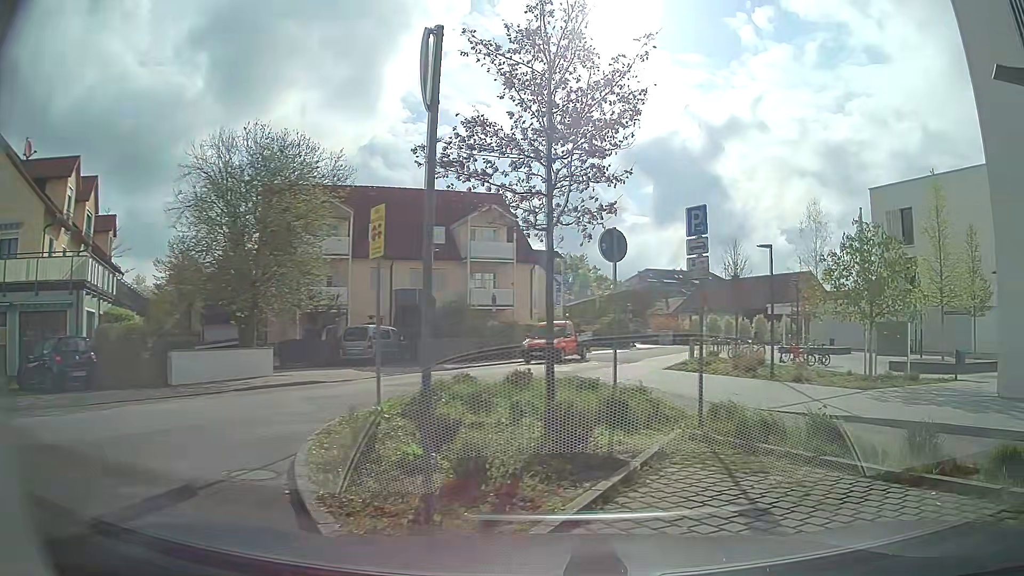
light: Day
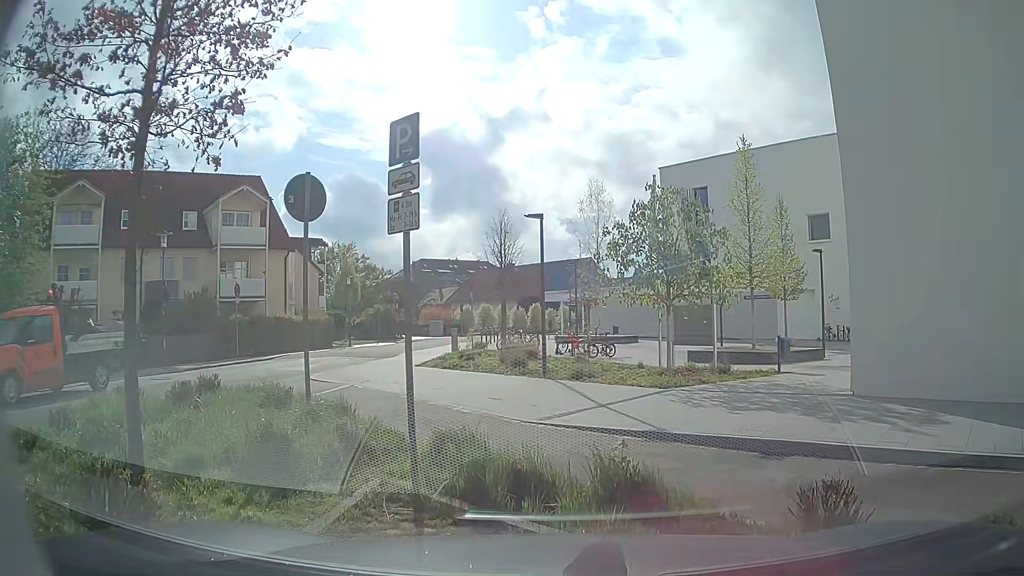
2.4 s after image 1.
(+0.6, +3.5) m; +16°
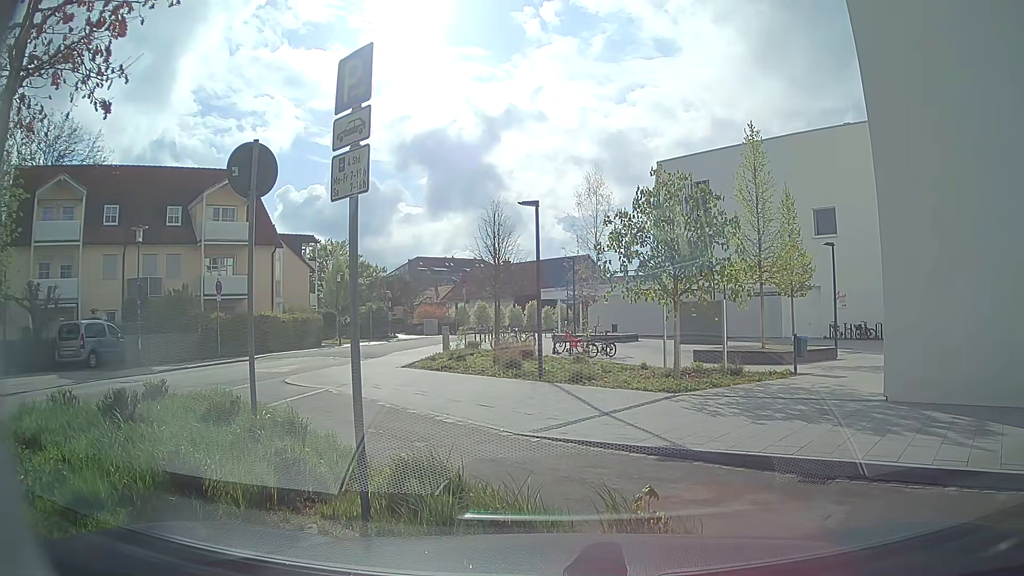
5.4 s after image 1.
(0.0, +1.4) m; 0°
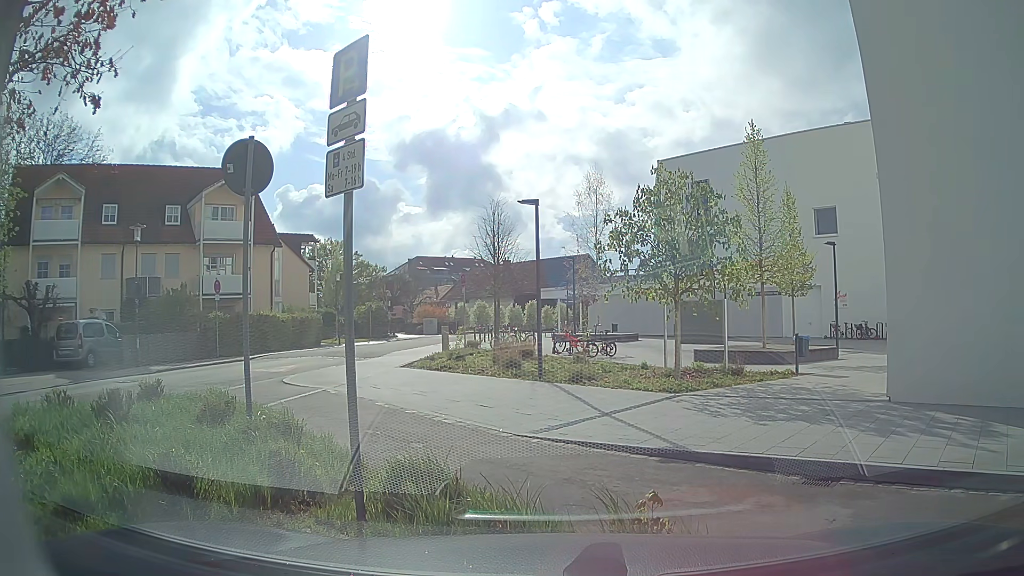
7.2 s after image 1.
(0.0, +0.2) m; 0°
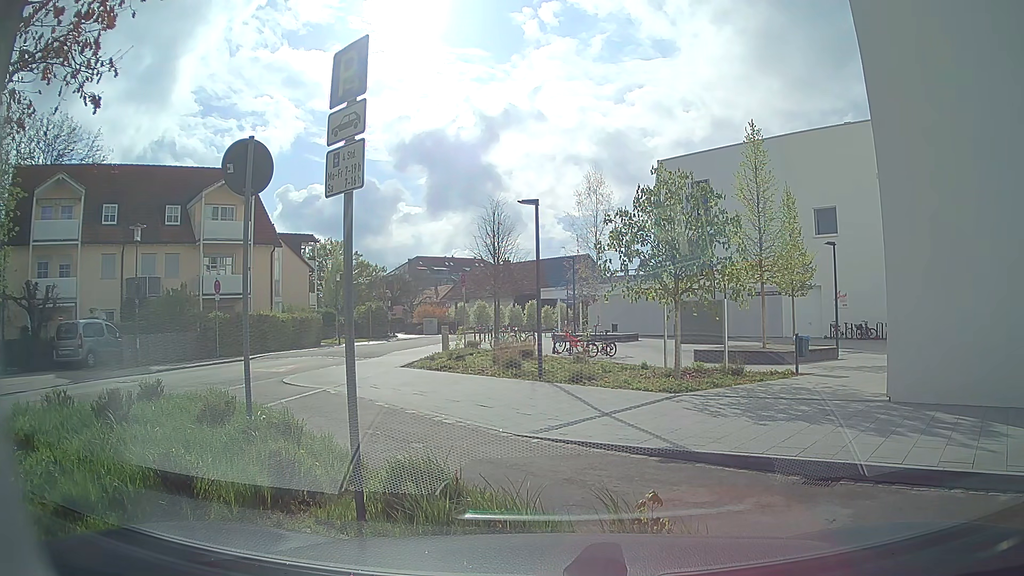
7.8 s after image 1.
(0.0, 0.0) m; 0°
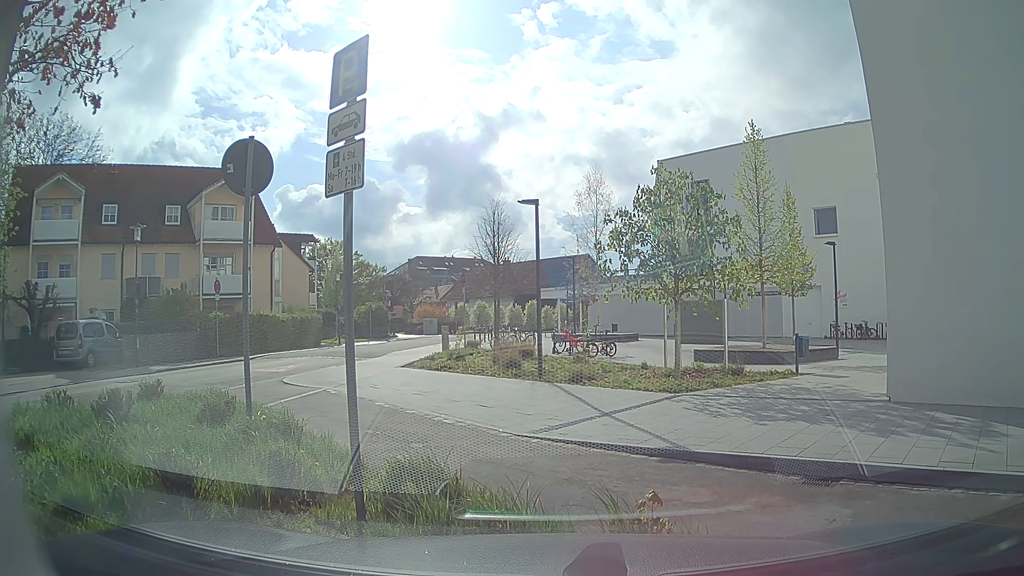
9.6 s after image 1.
(0.0, 0.0) m; 0°
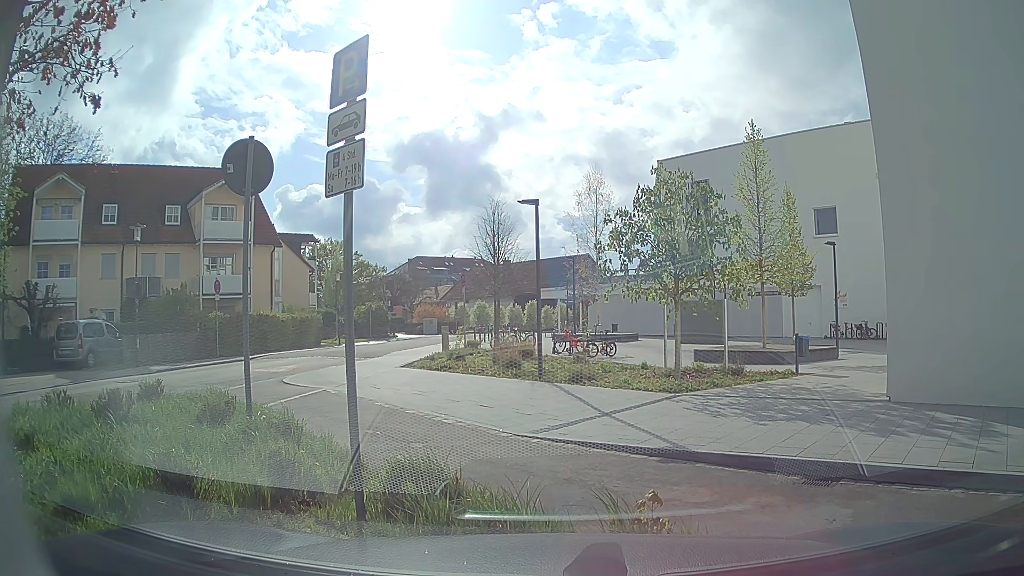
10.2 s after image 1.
(0.0, 0.0) m; 0°
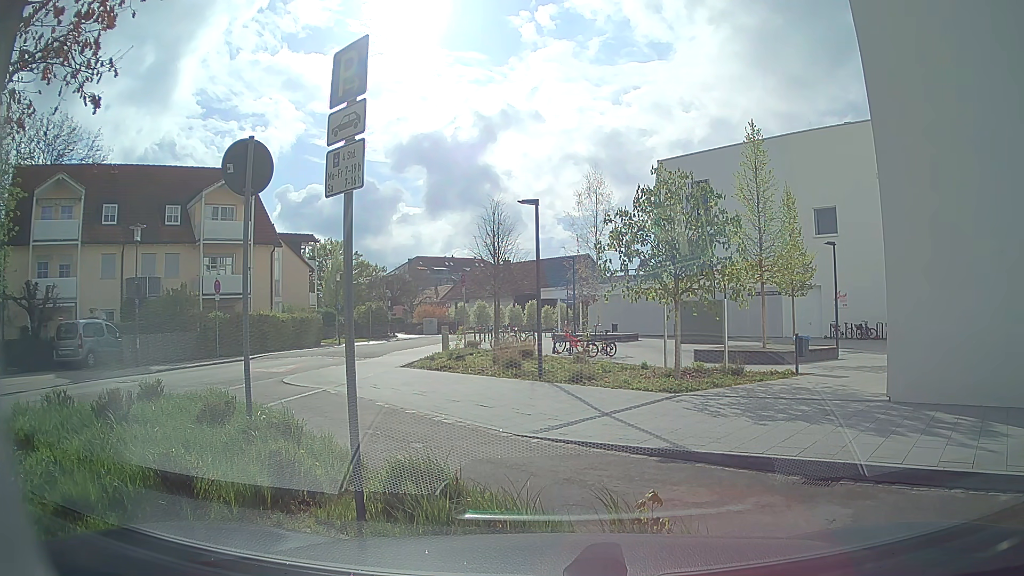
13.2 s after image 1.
(0.0, 0.0) m; 0°
